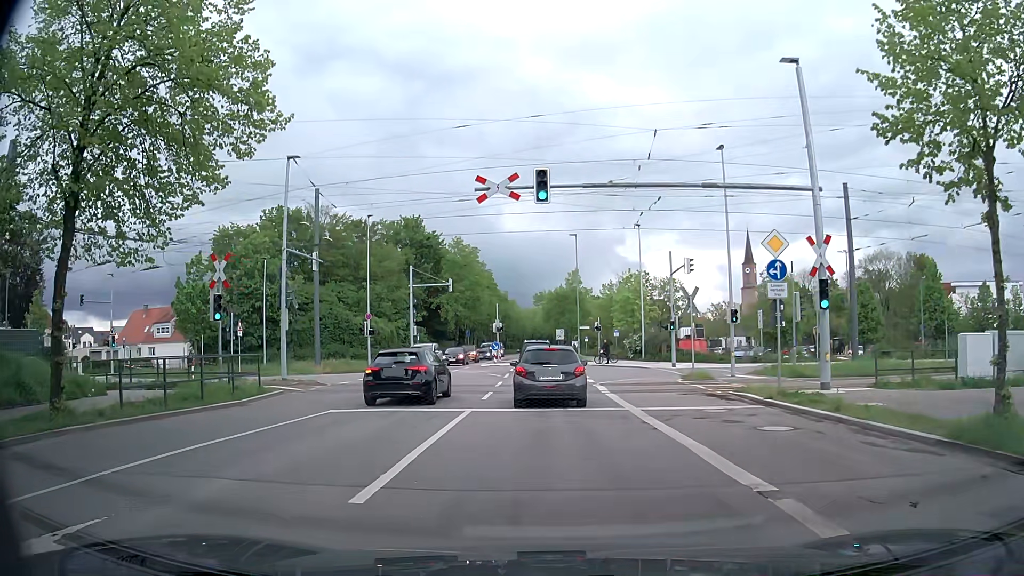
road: tertiary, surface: asphalt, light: Day
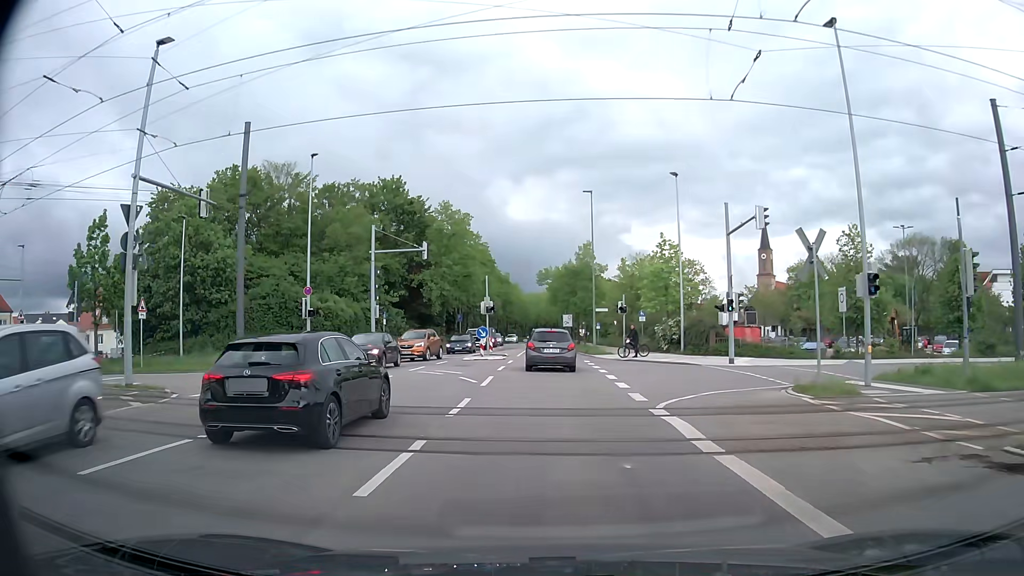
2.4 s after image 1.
(+0.2, +13.3) m; +1°
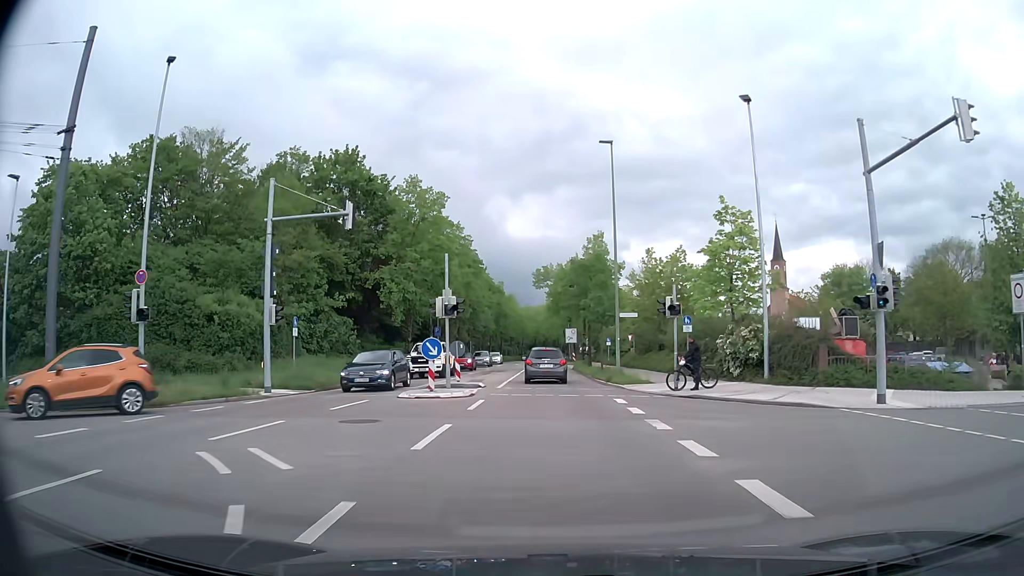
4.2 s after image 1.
(-0.1, +15.3) m; 0°
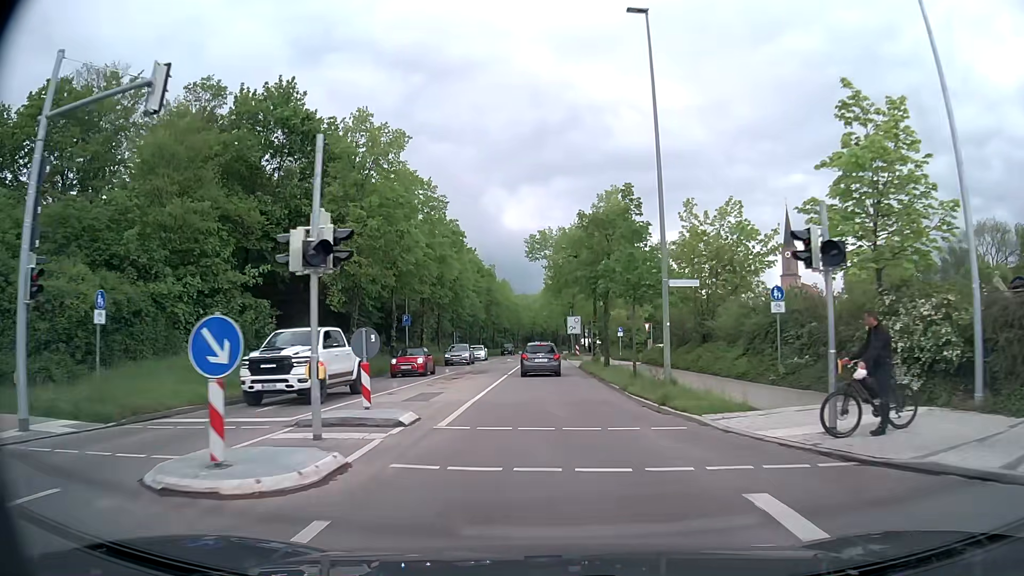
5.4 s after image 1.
(-0.1, +13.0) m; -1°
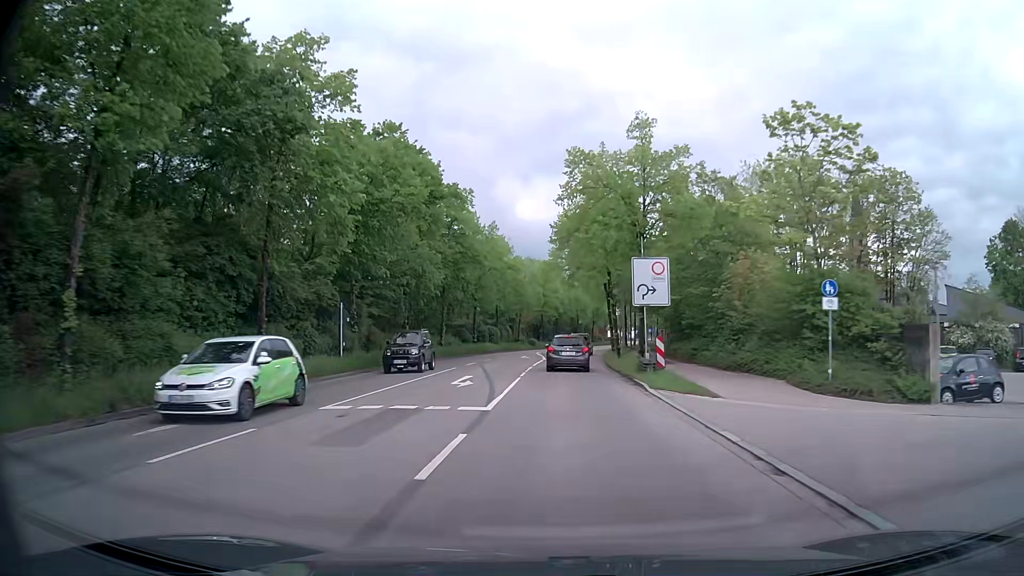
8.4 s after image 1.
(-0.2, +41.9) m; -1°
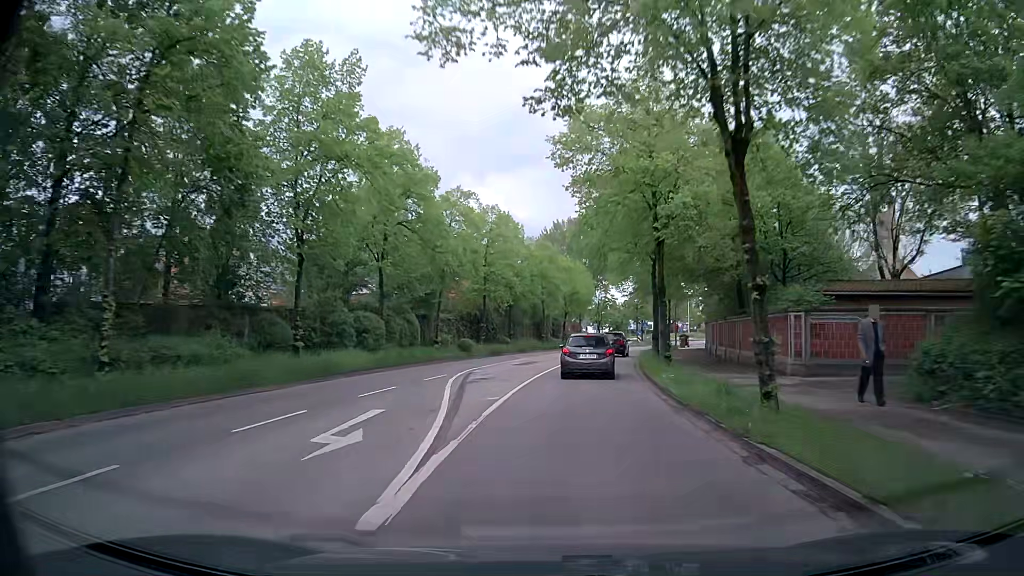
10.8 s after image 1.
(+0.6, +35.8) m; +4°
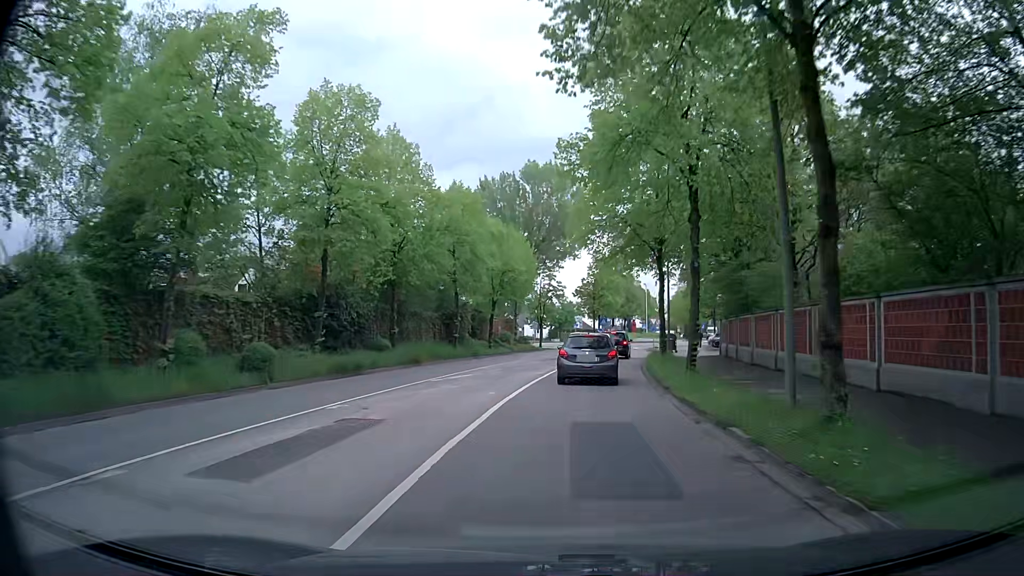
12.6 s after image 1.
(+1.0, +24.3) m; +5°
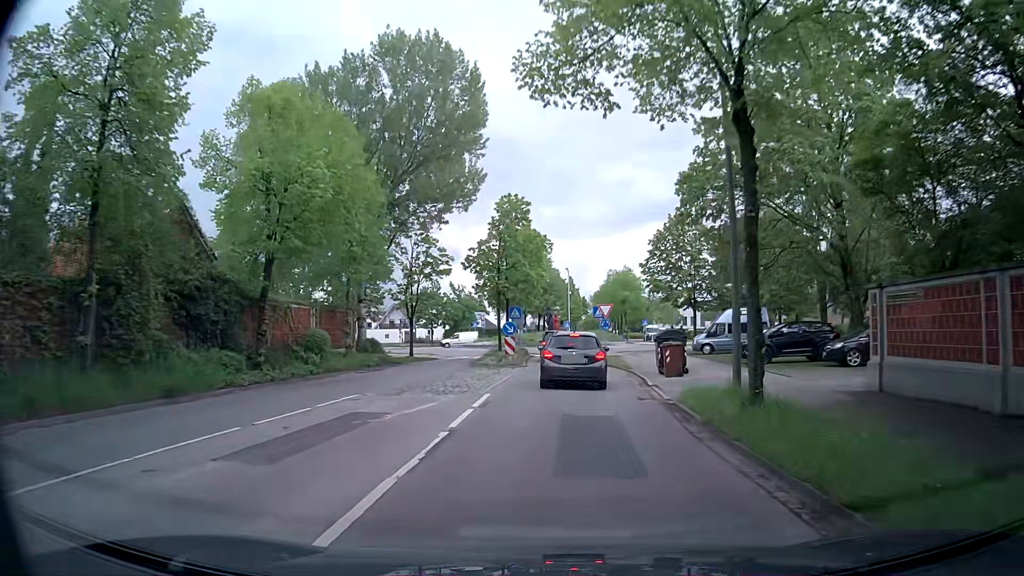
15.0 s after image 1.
(+2.0, +28.1) m; +8°
(0, +10) (+1, +20) (+1, +30) (+1, +40) (+2, +50) (+7, +58) (+13, +66) (+12, +76) (+4, +82) (-6, +82) m
